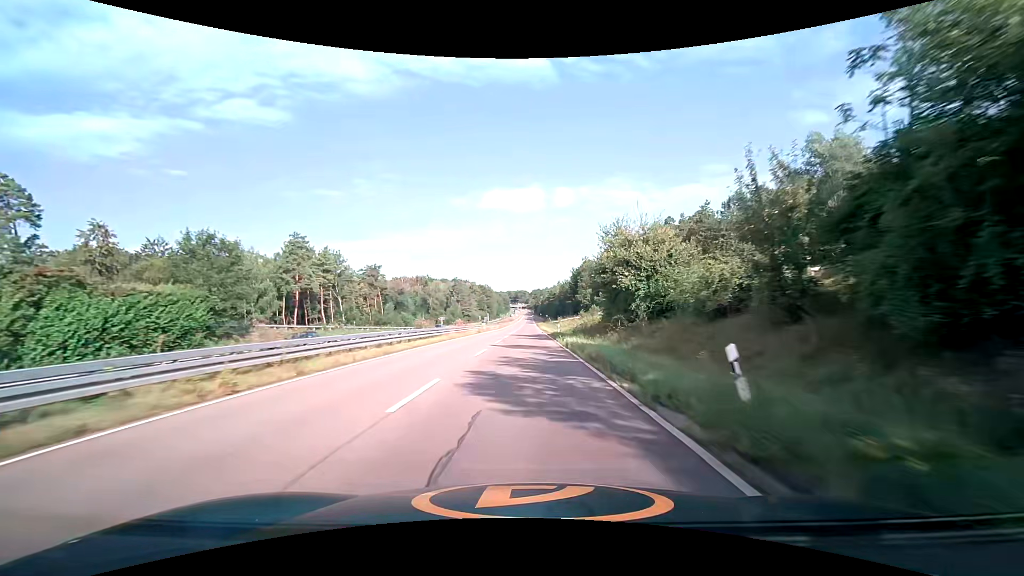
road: trunk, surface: asphalt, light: Day
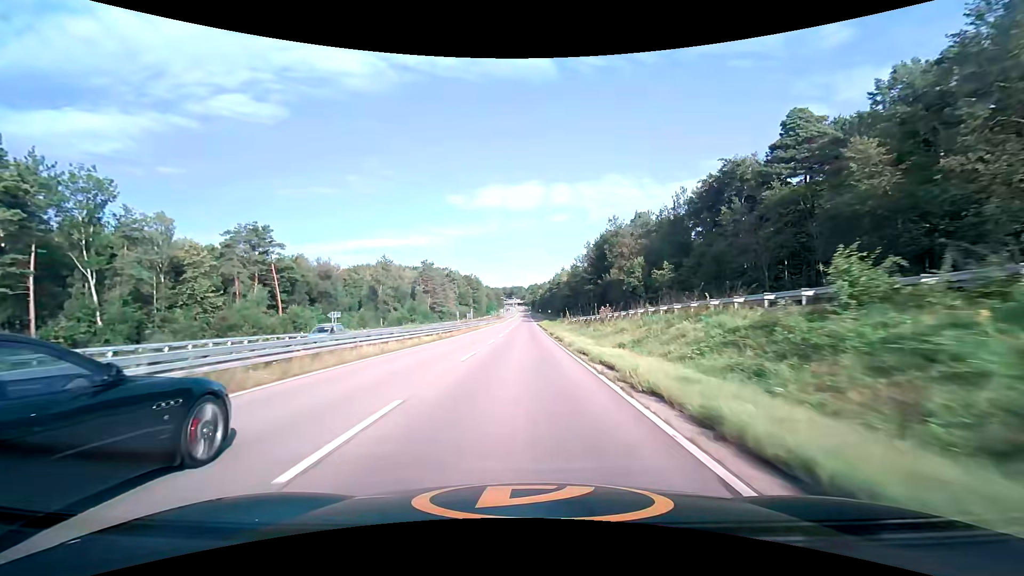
(0.0, +62.8) m; 0°
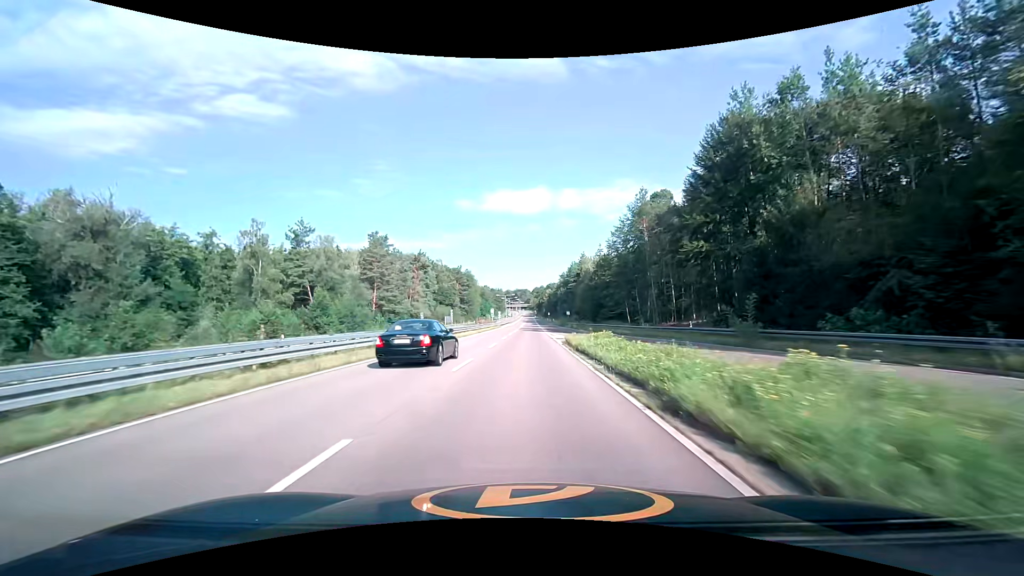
(-0.2, +62.7) m; -1°
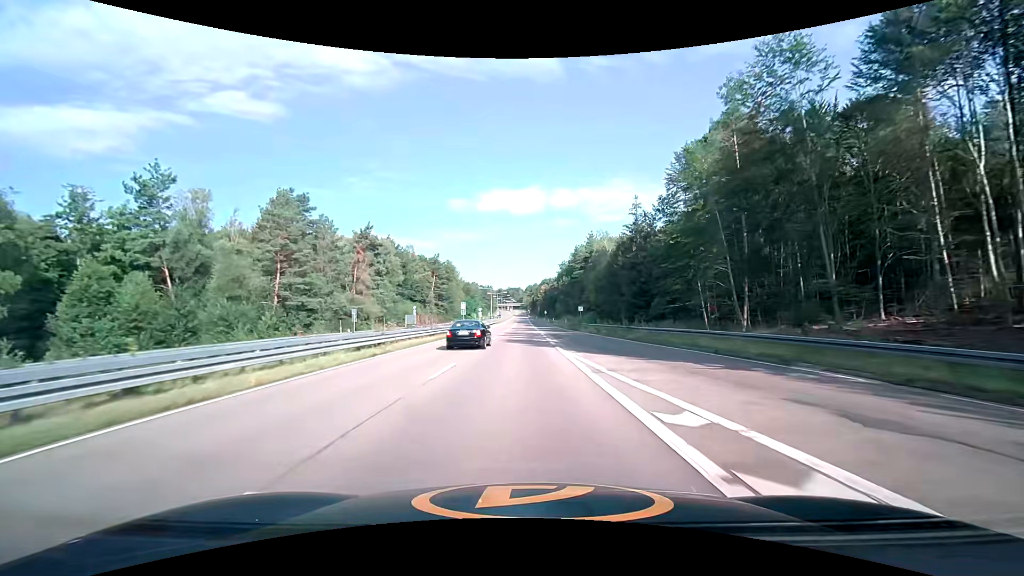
(+0.3, +37.5) m; +1°
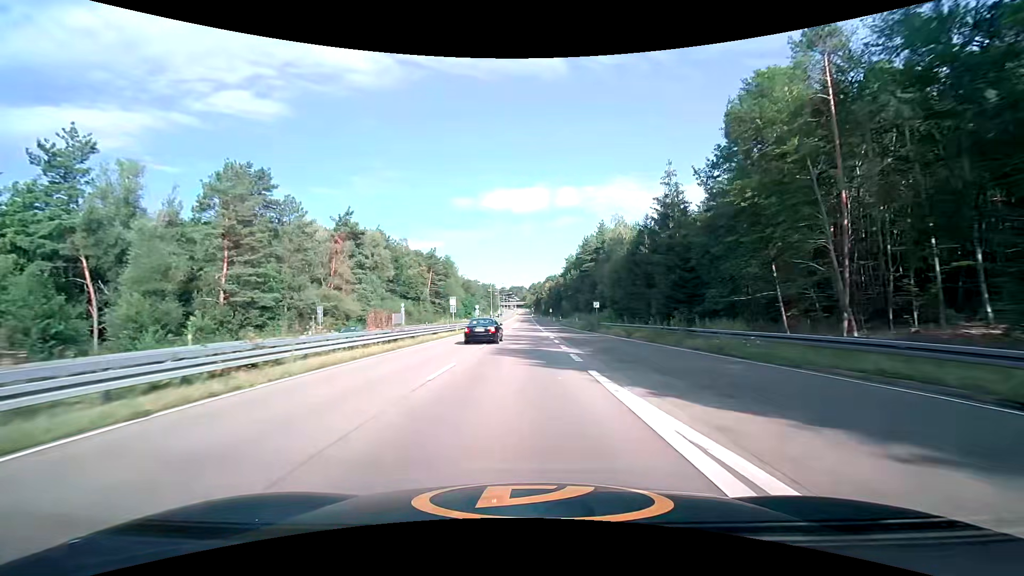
(-0.1, +12.5) m; 0°
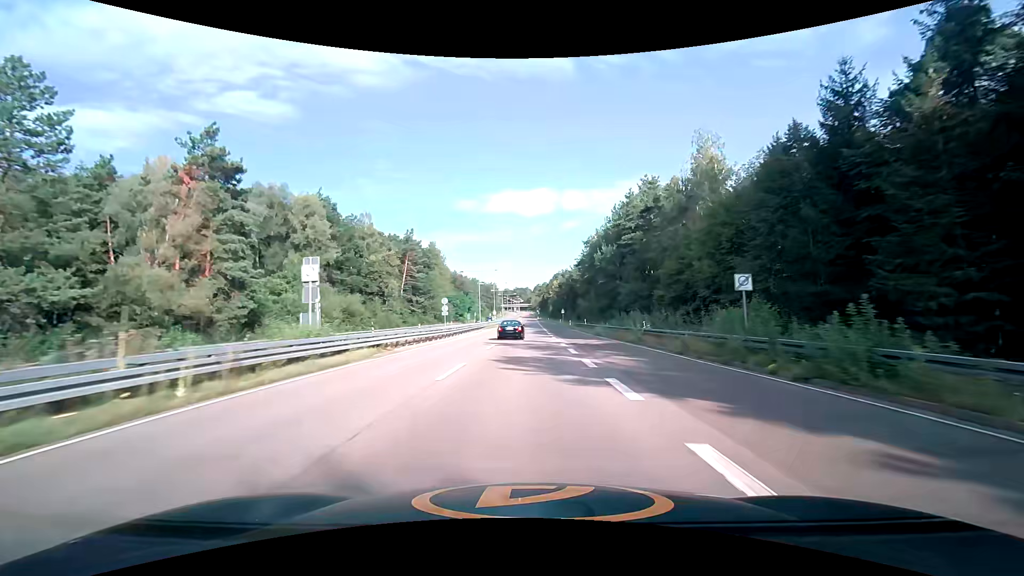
(-0.1, +37.4) m; -1°
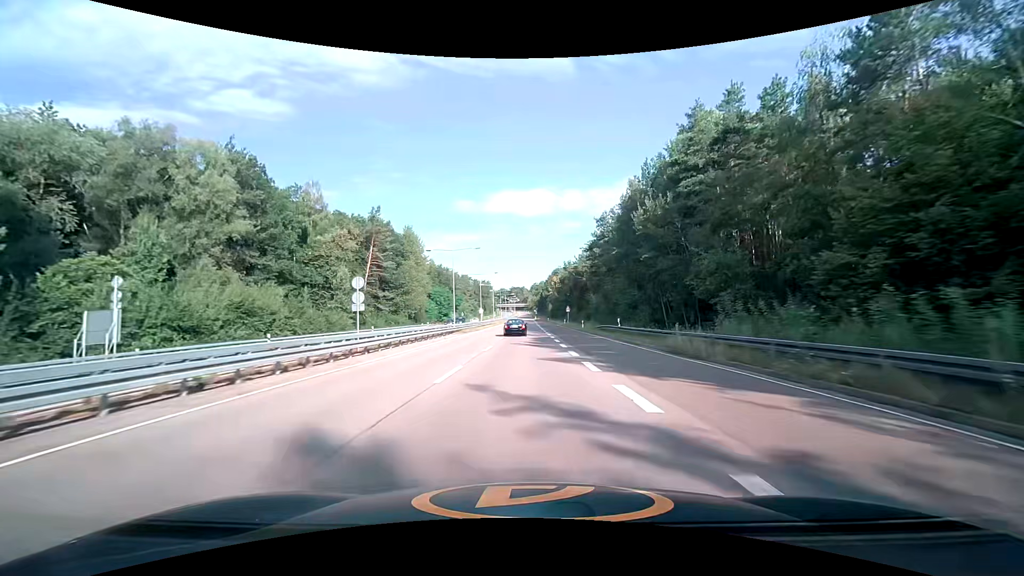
(+0.1, +24.9) m; 0°
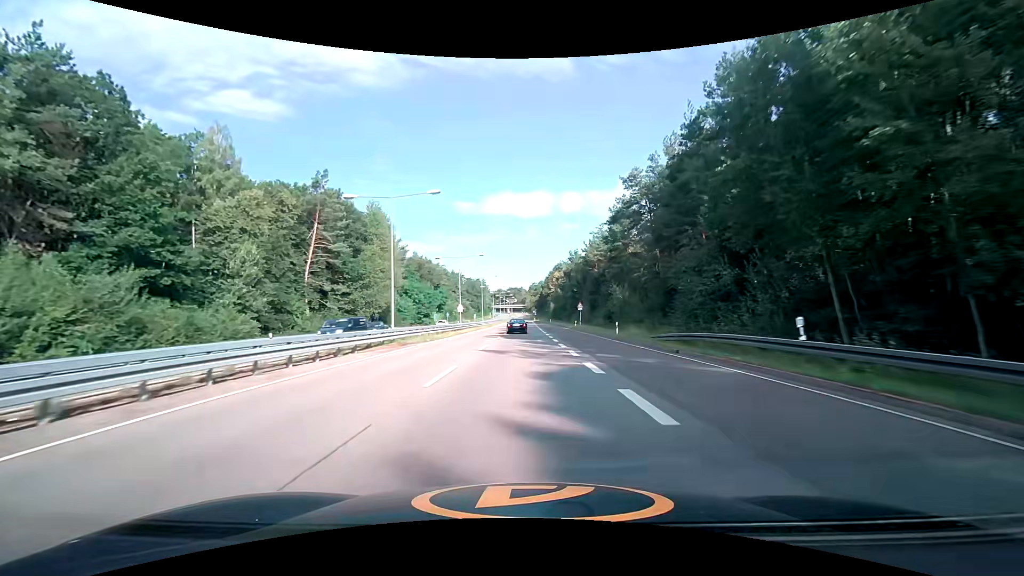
(0.0, +25.0) m; 0°
(0, +10) (0, +20) (0, +30) (0, +40) (0, +50) (0, +60) (0, +70) (0, +80) (-1, +90) (-1, +100) m
